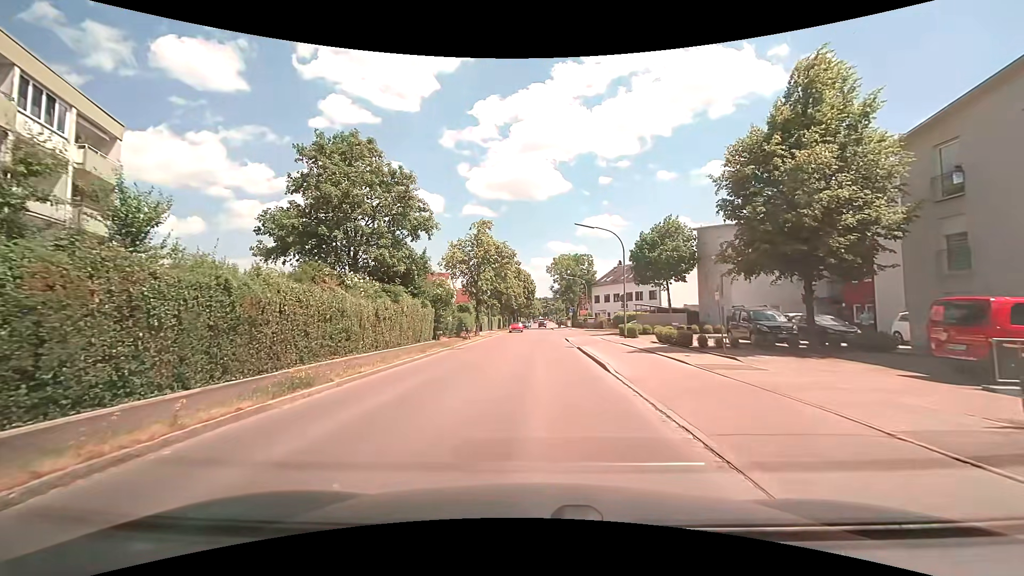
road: tertiary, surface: asphalt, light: Day
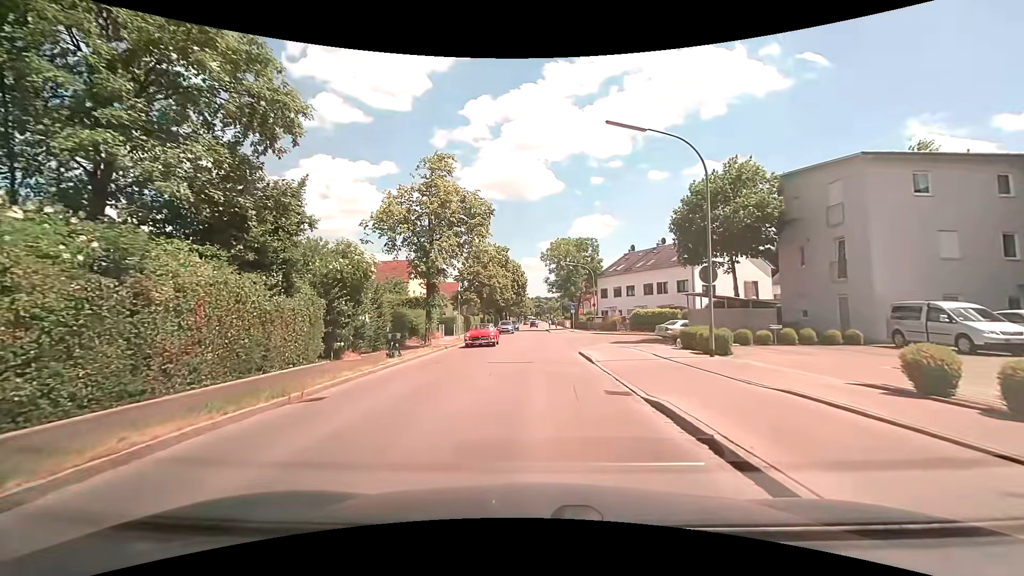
(0.0, +16.9) m; 0°
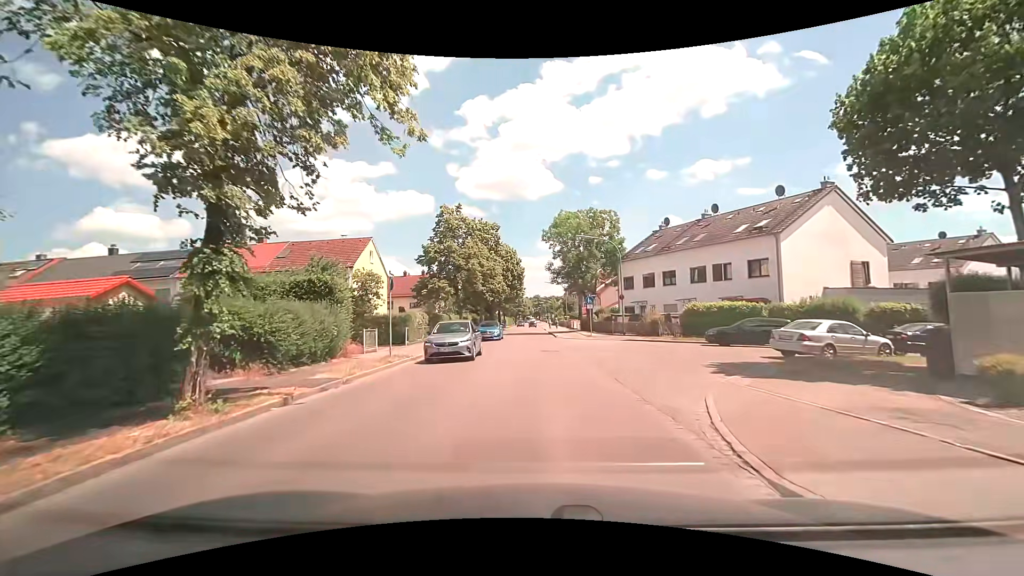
(0.0, +17.2) m; +1°
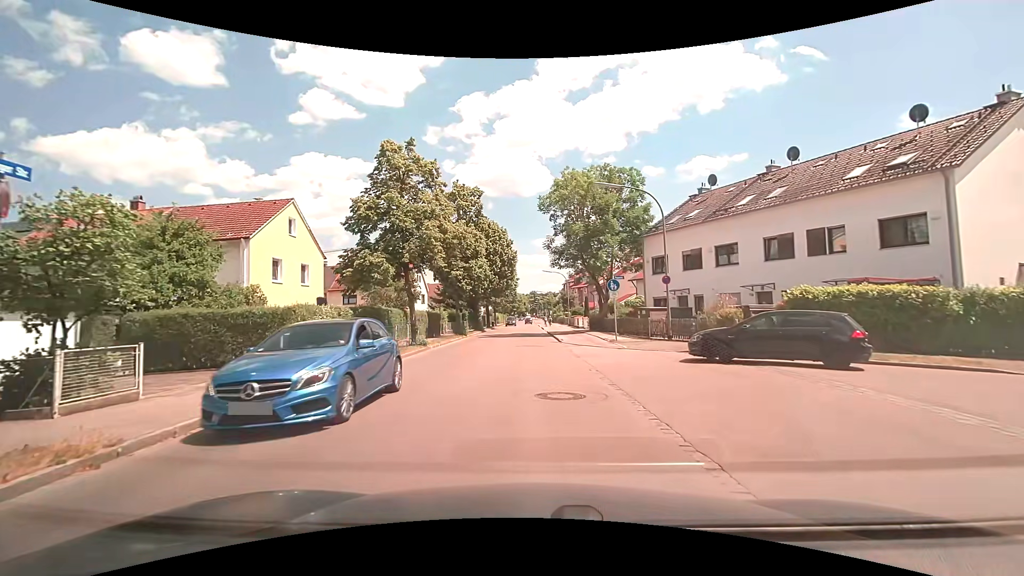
(+0.1, +13.5) m; +1°
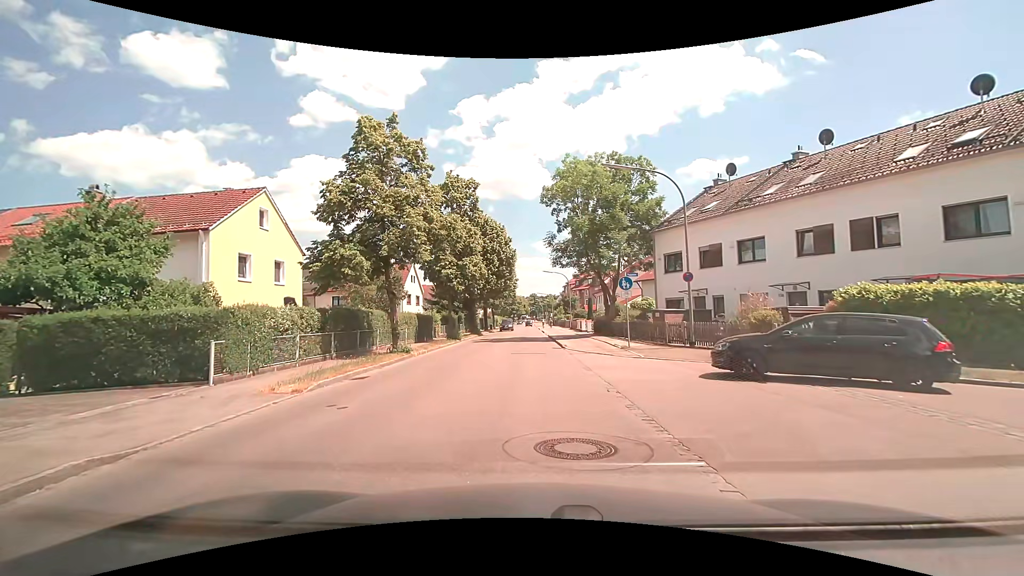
(0.0, +2.8) m; -1°
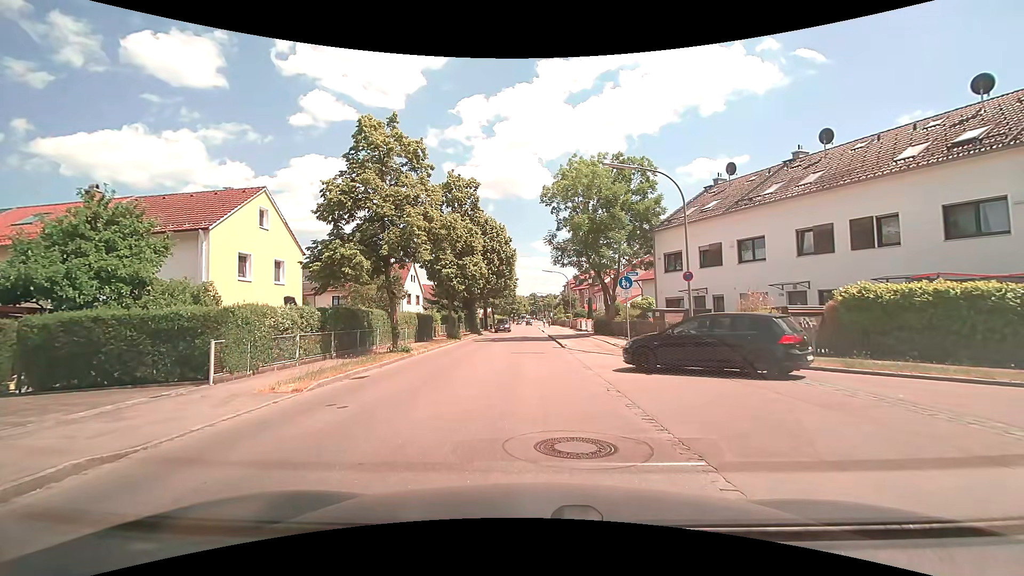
(0.0, 0.0) m; 0°
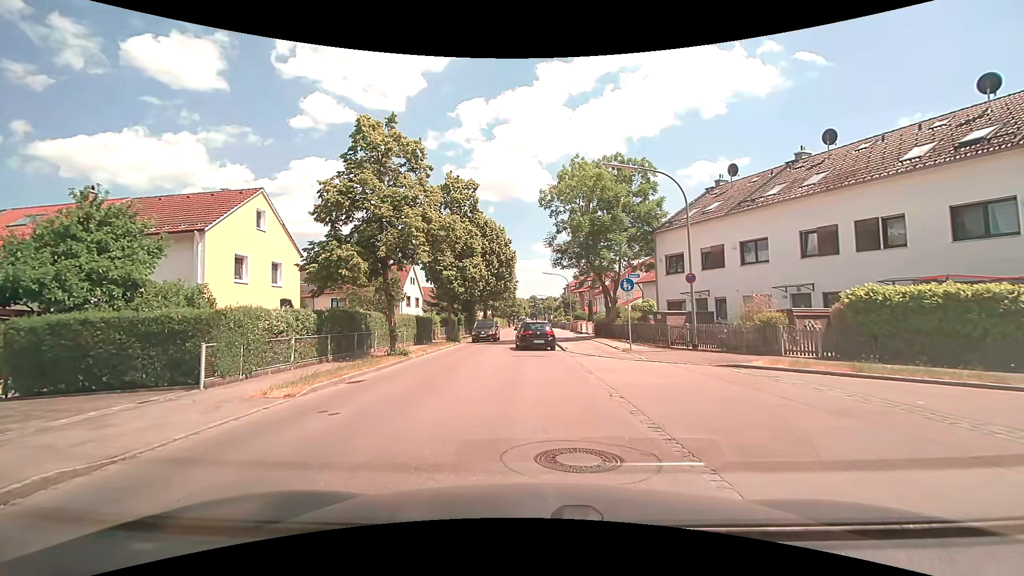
(0.0, +0.4) m; 0°
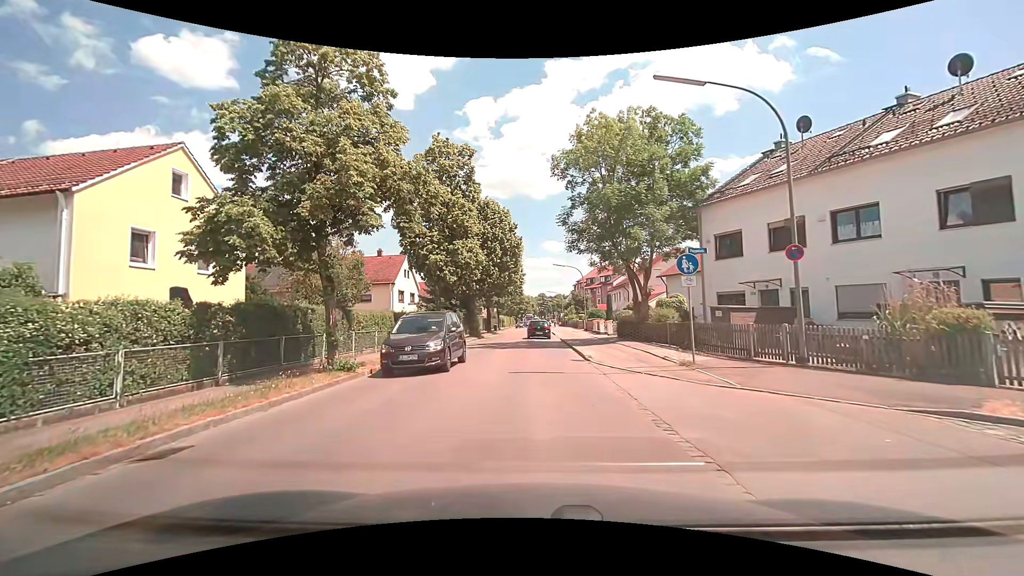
(0.0, +7.3) m; 0°
(0, +10) (0, +20) (-1, +30) (-1, +40) (-1, +50) (-1, +60) (-1, +70) (-1, +80) (-1, +90) (-1, +100) m
